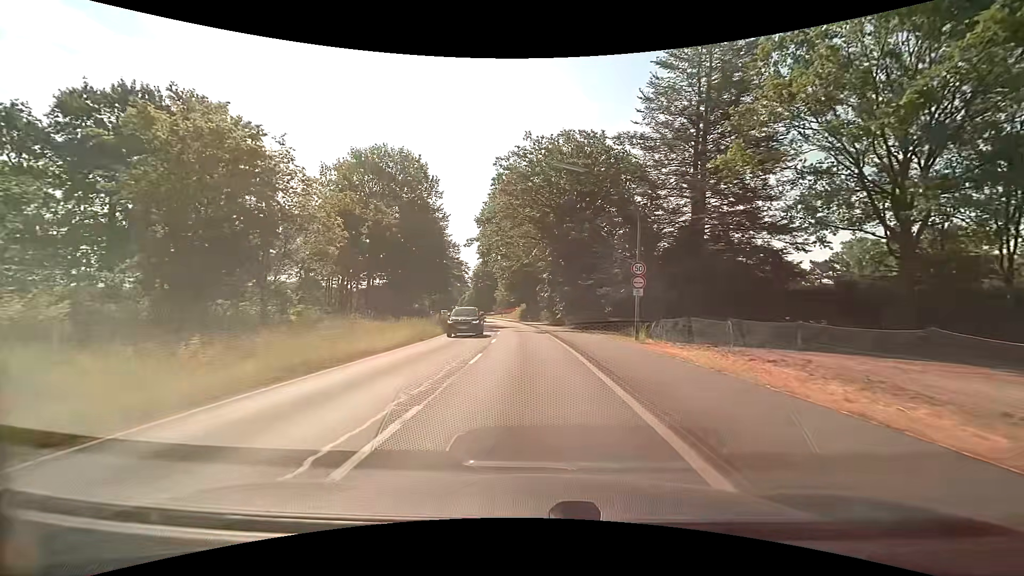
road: tertiary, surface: asphalt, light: Day
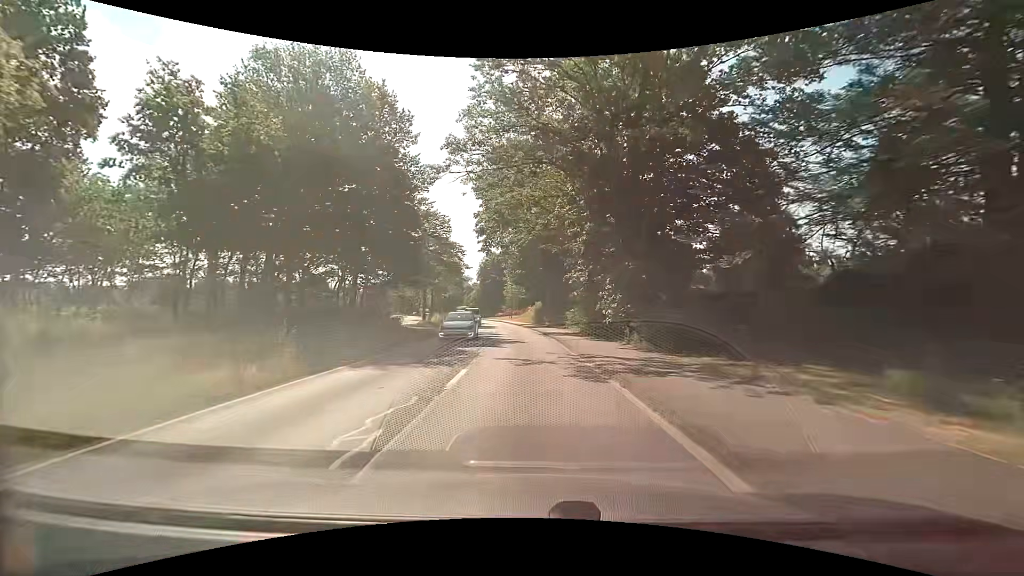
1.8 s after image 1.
(-0.4, +22.2) m; -2°
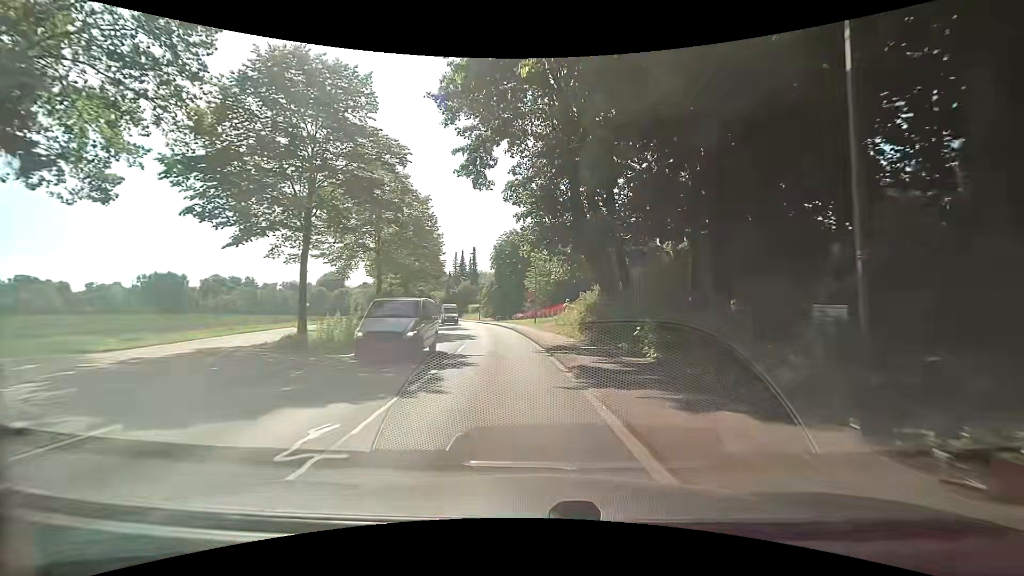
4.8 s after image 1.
(-1.0, +36.6) m; -3°
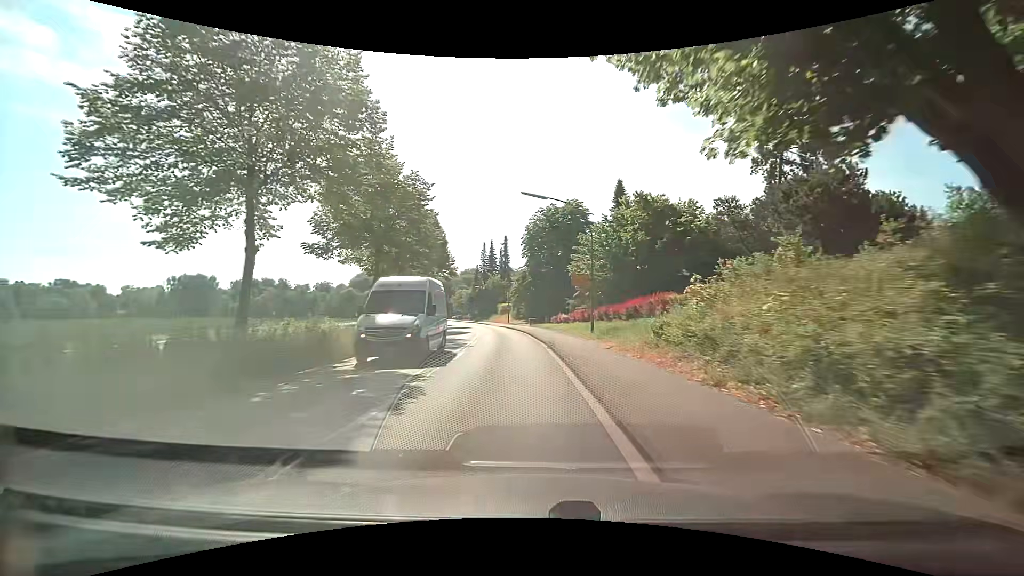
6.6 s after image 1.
(-0.9, +21.7) m; -6°
(0, +10) (-1, +20) (-1, +30) (-2, +40) (-4, +50) (-5, +60) (-7, +70) (-9, +79) (-11, +89) (-14, +99) m
